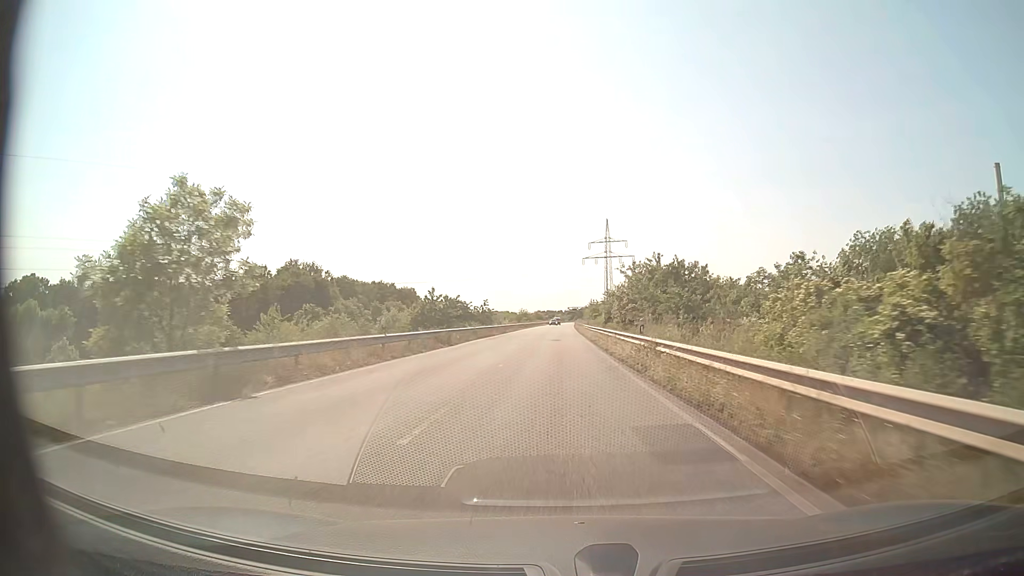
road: secondary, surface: asphalt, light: Day
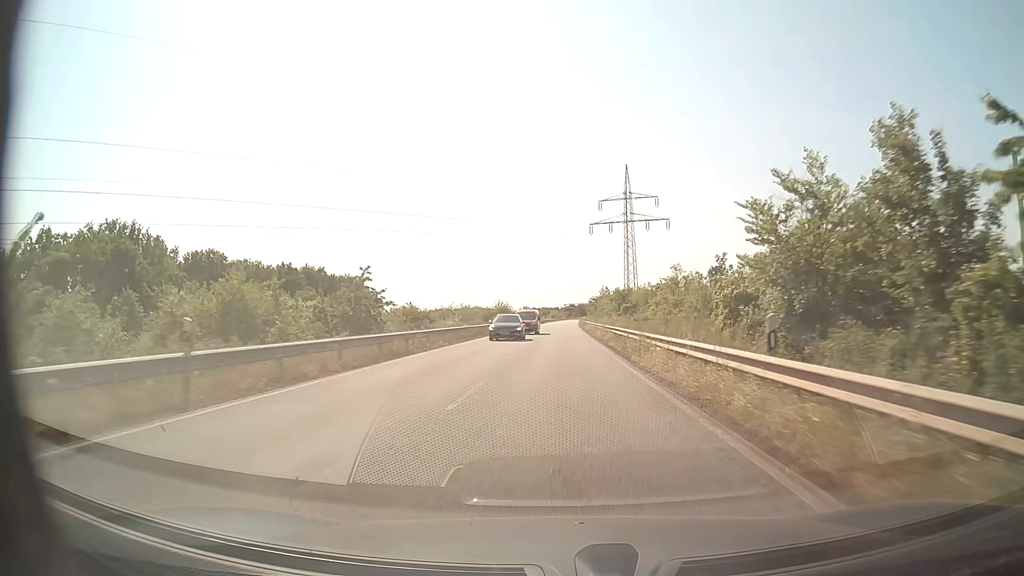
(+0.1, +57.4) m; 0°
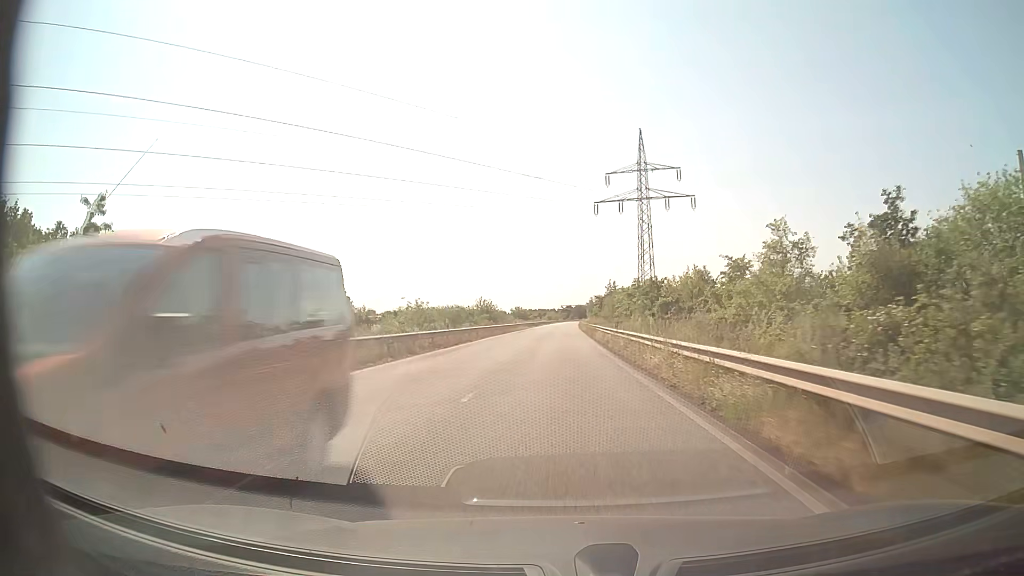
(0.0, +23.0) m; 0°
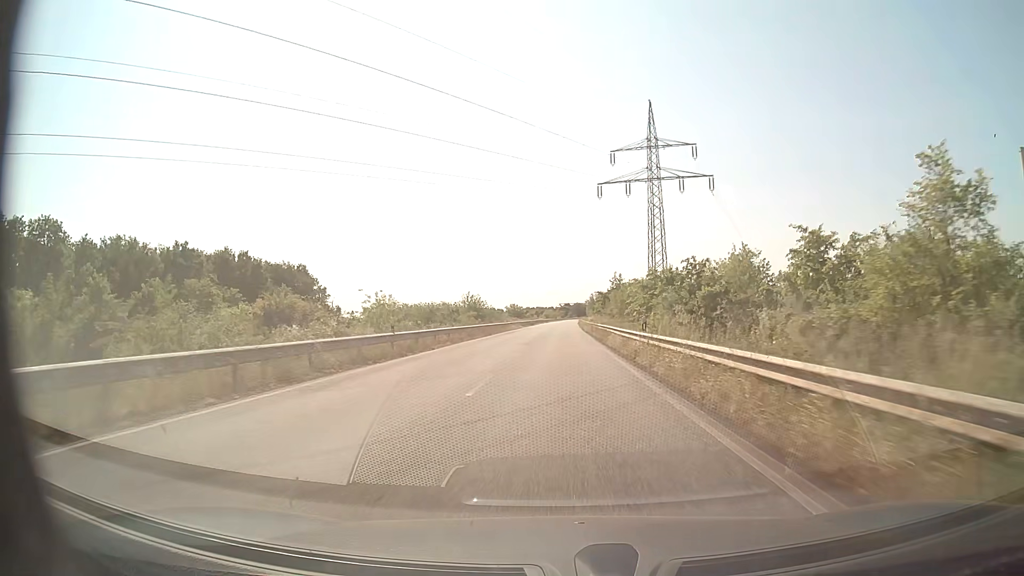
(0.0, +11.5) m; 0°
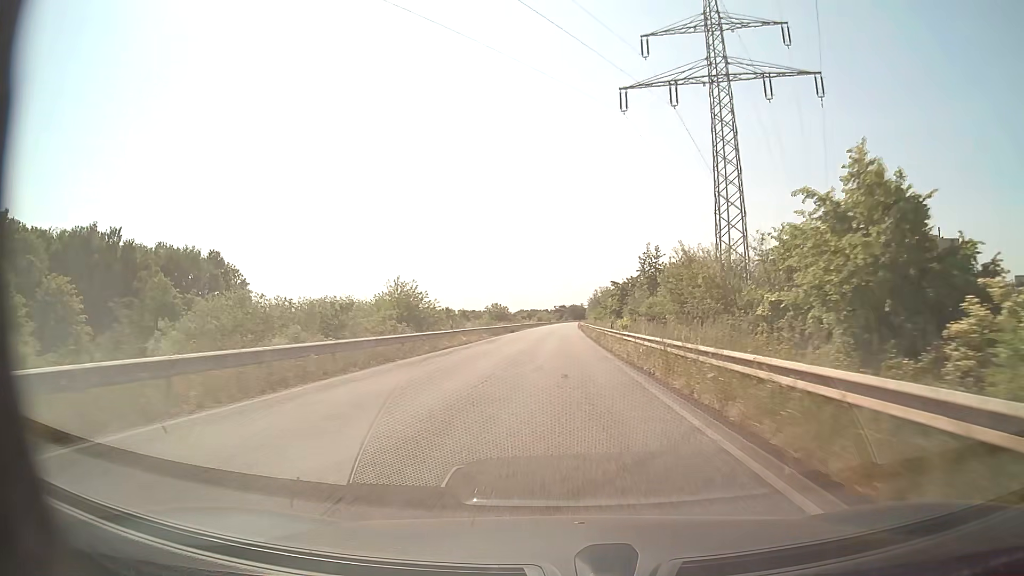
(+0.2, +34.4) m; 0°
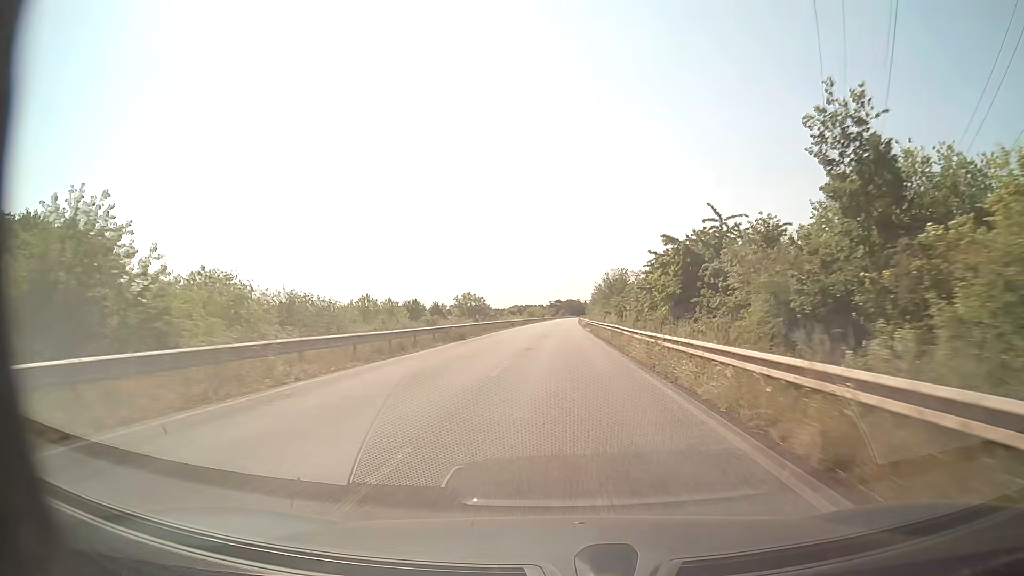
(+0.2, +34.4) m; 0°
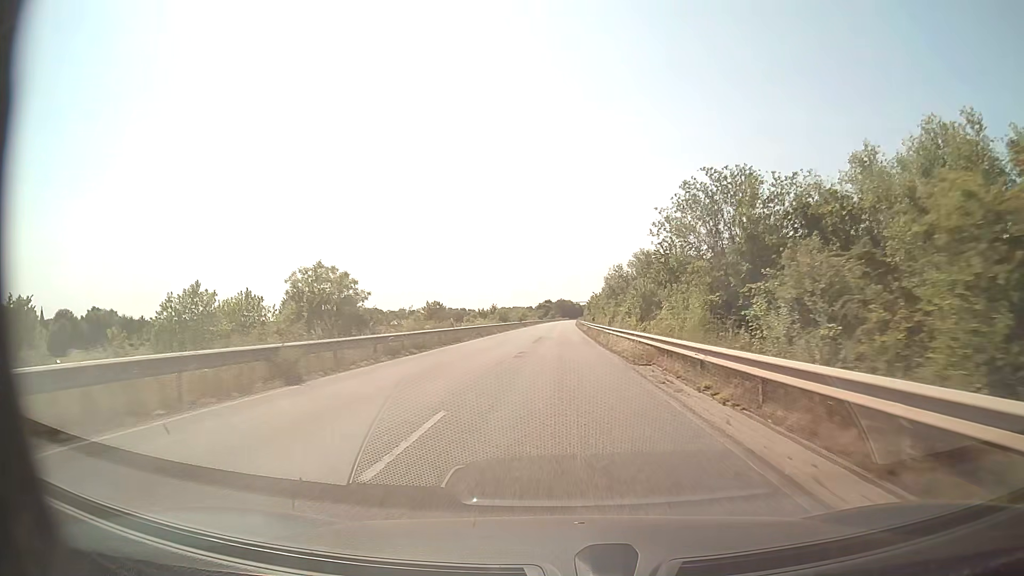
(+0.6, +57.4) m; +1°
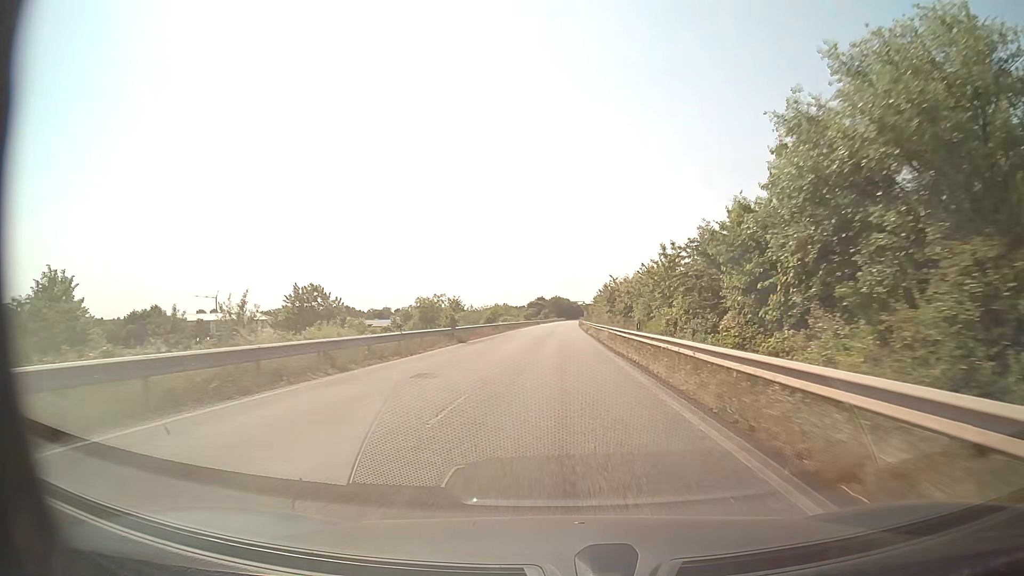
(+0.2, +57.4) m; 0°
(0, +10) (0, +20) (0, +30) (0, +40) (0, +50) (0, +60) (+1, +70) (+1, +80) (+1, +90) (+1, +100) m
